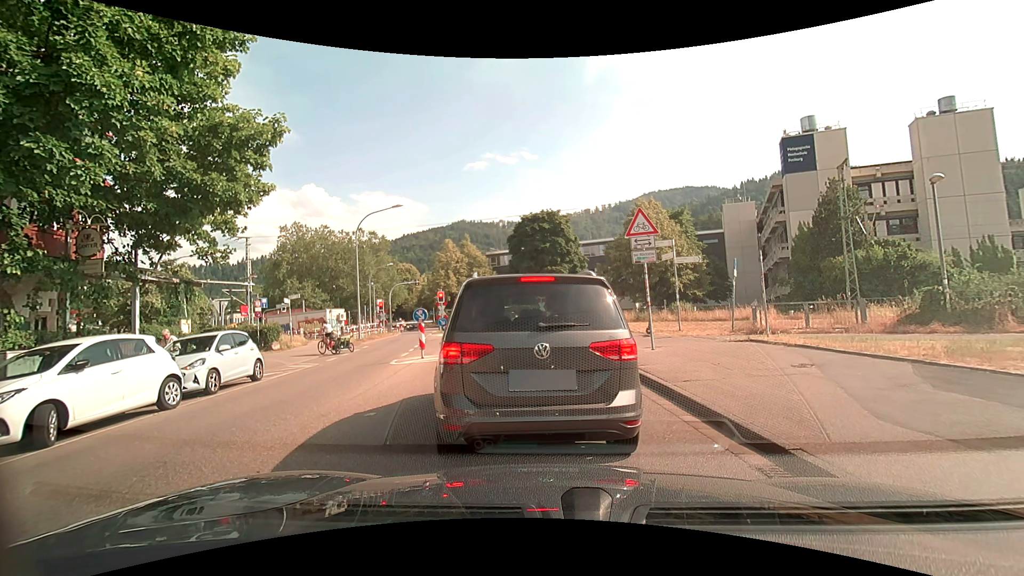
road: unclassified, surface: asphalt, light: Day
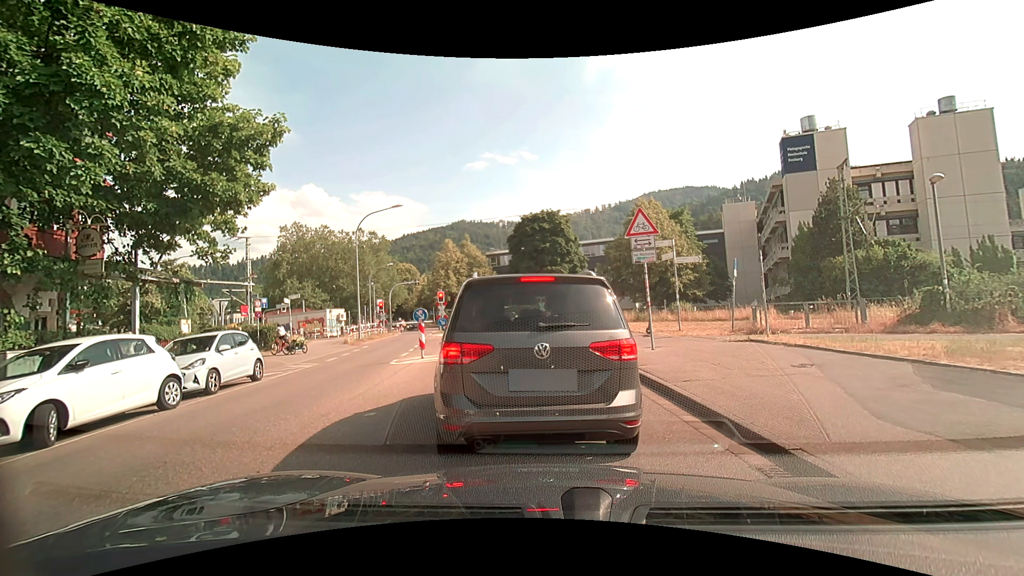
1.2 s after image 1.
(0.0, 0.0) m; 0°
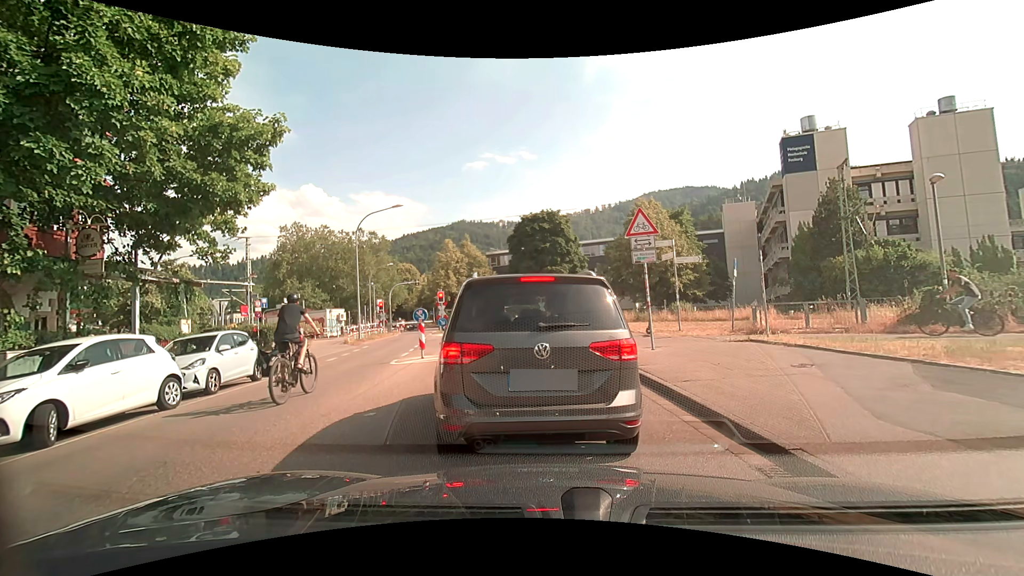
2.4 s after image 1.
(0.0, 0.0) m; 0°
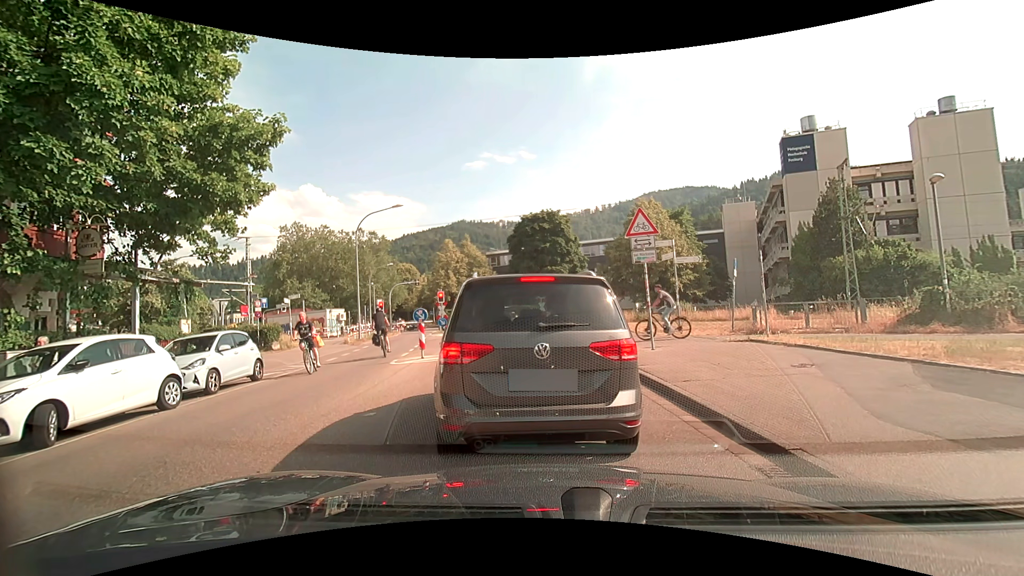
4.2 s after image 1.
(0.0, 0.0) m; 0°
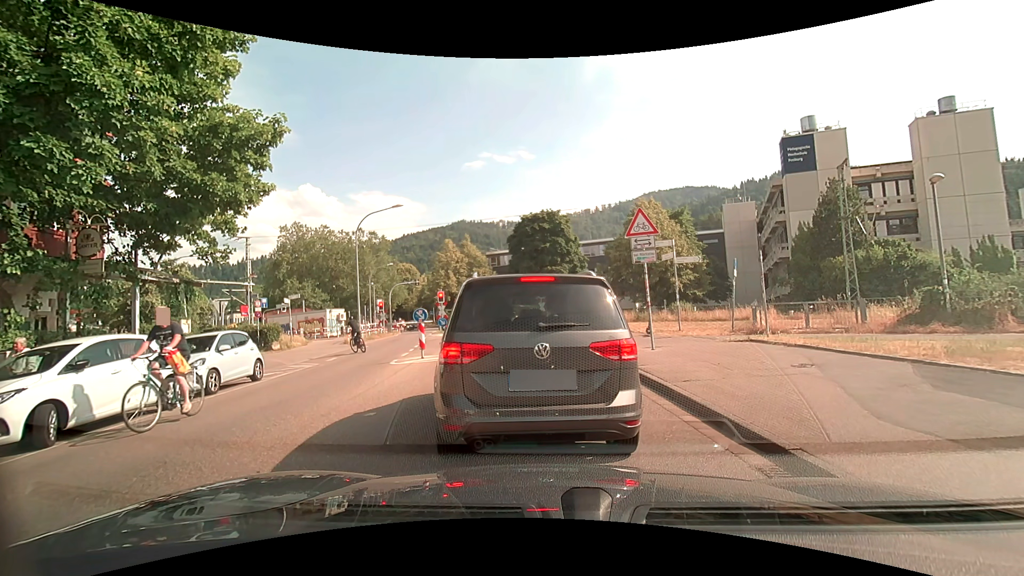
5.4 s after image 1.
(0.0, 0.0) m; 0°
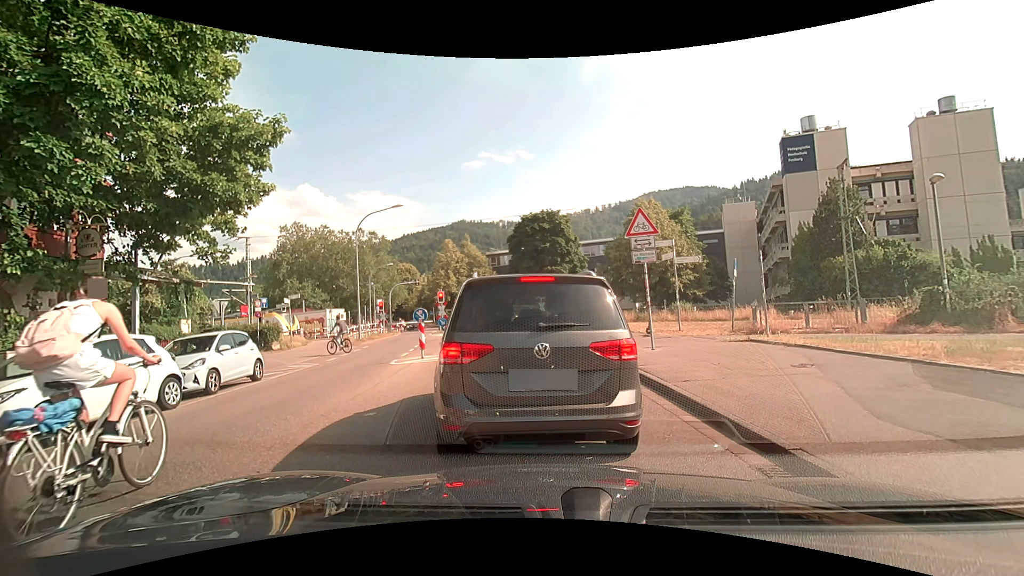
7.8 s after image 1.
(0.0, 0.0) m; 0°
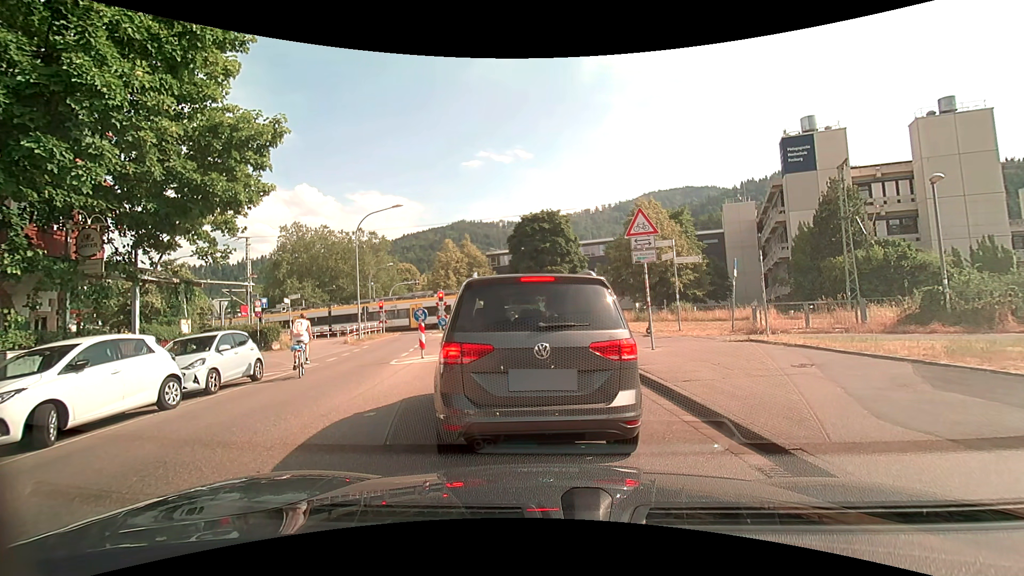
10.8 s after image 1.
(0.0, 0.0) m; 0°
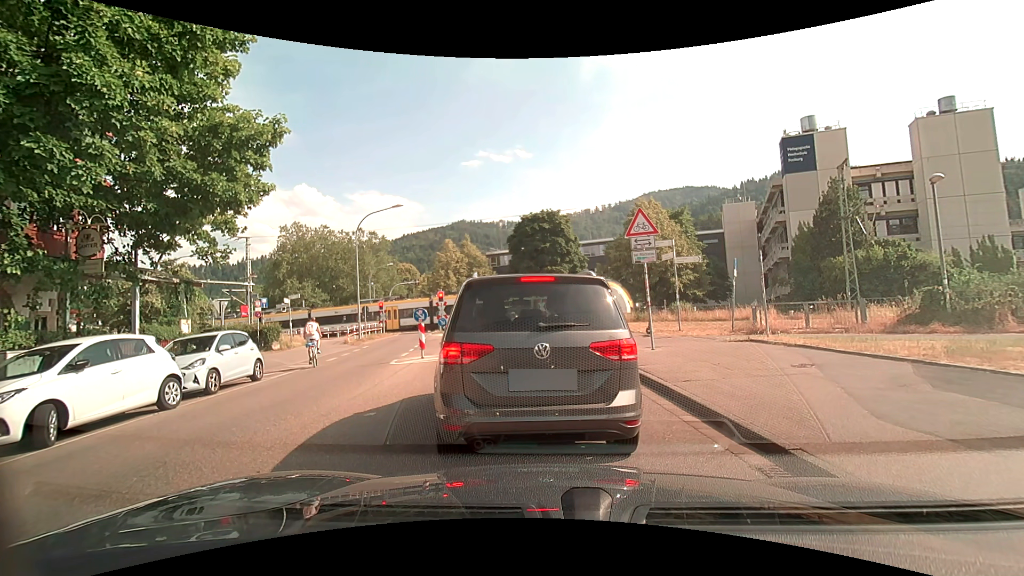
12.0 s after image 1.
(0.0, 0.0) m; 0°
